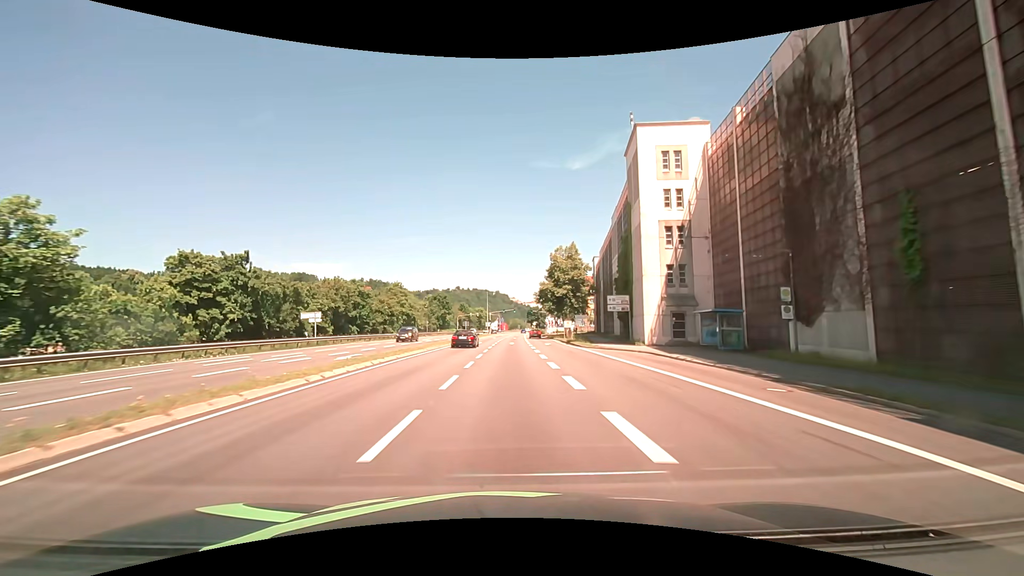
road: primary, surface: asphalt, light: Day
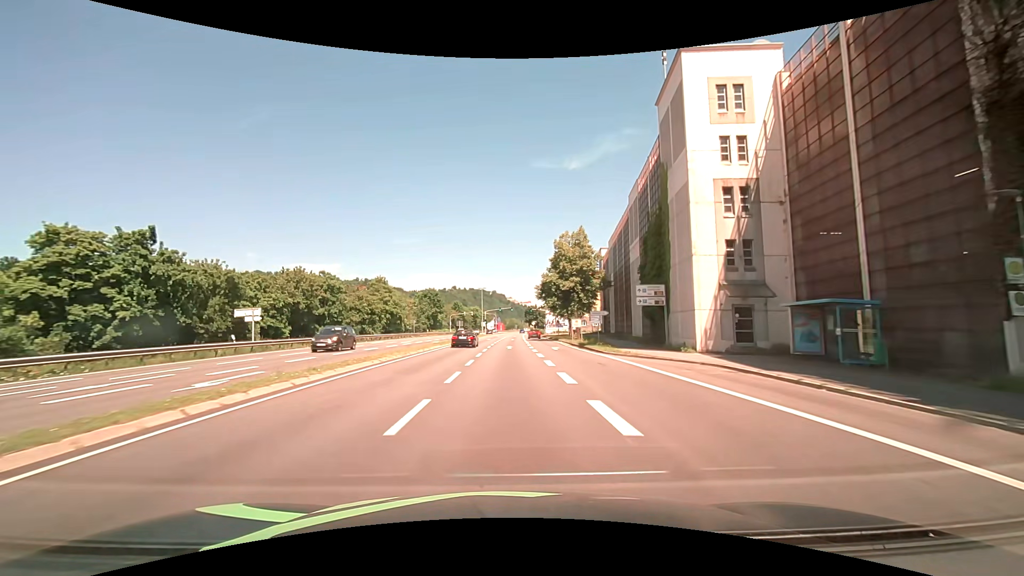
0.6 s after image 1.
(+0.1, +10.8) m; 0°
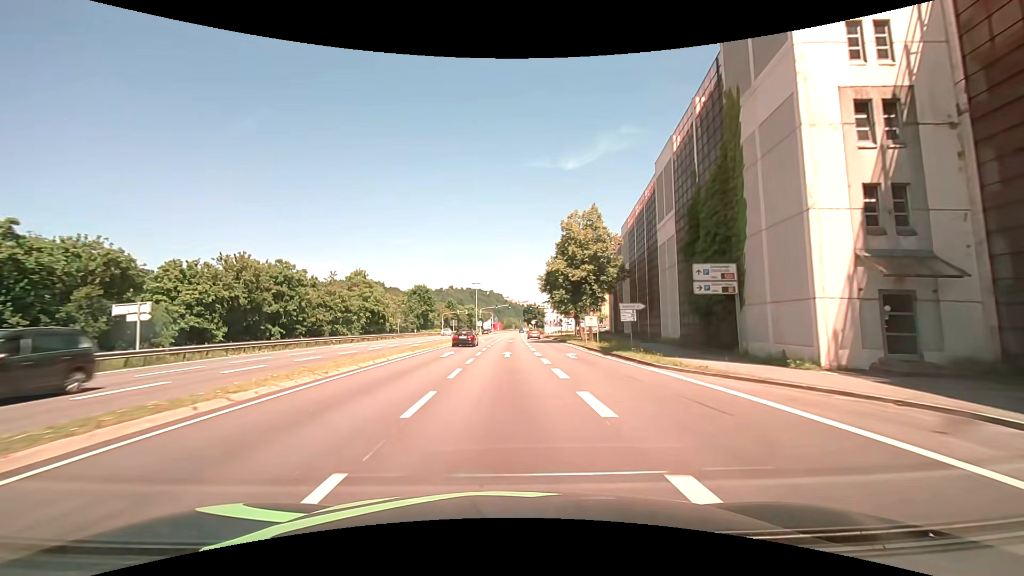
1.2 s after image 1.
(+0.1, +10.8) m; +1°
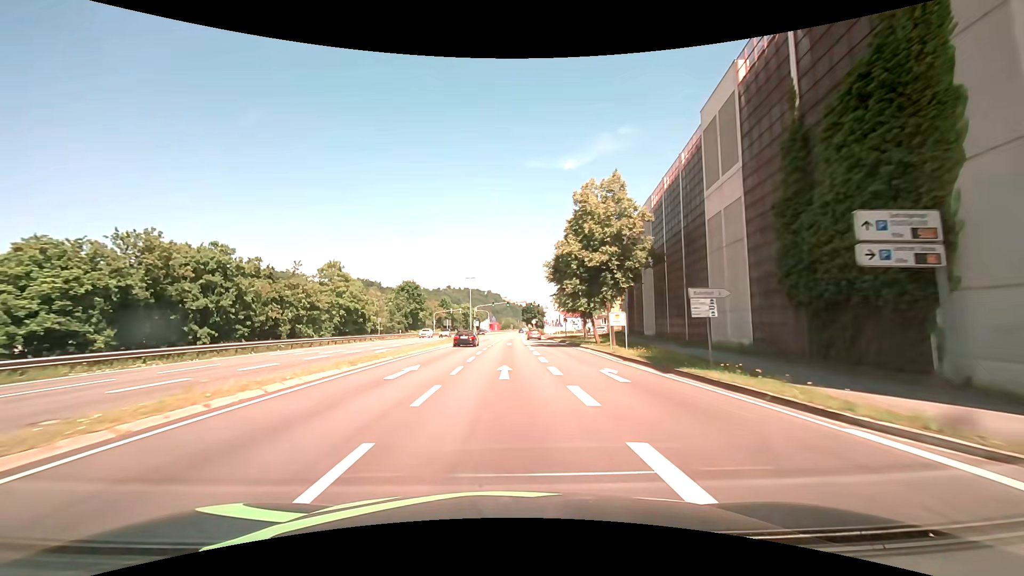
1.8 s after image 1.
(0.0, +10.8) m; 0°
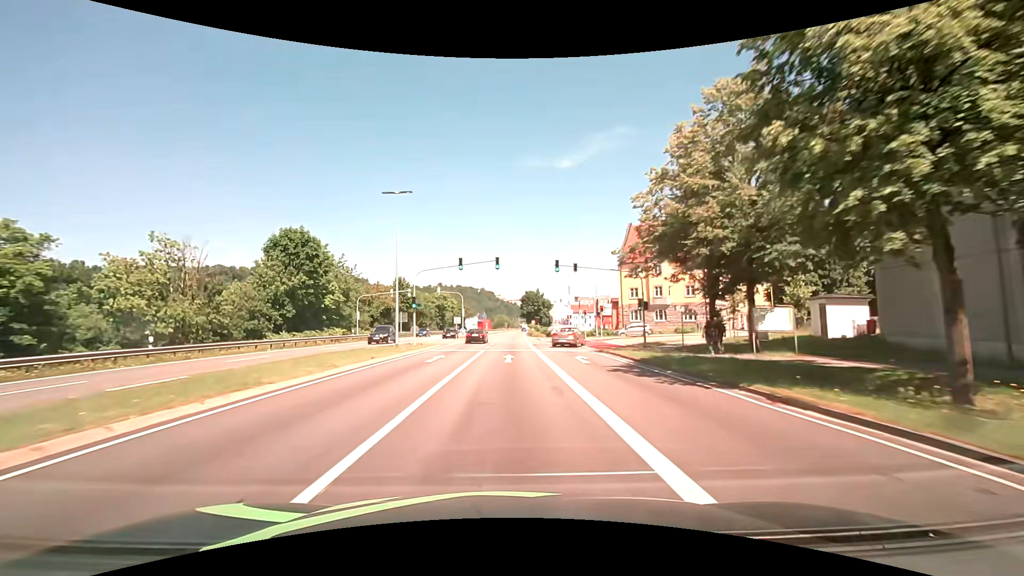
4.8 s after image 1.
(+0.7, +53.8) m; +1°
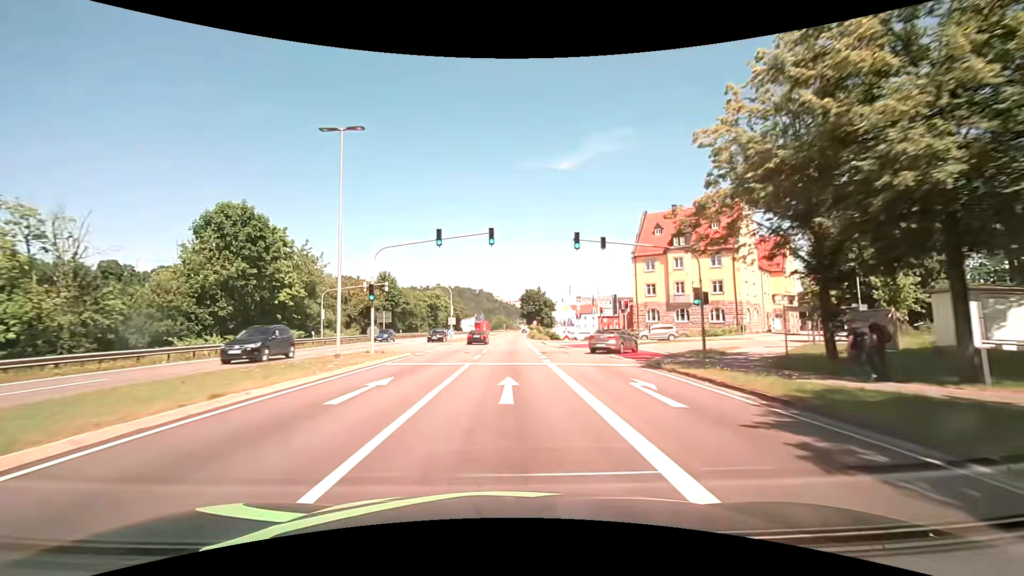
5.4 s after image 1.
(0.0, +10.8) m; 0°
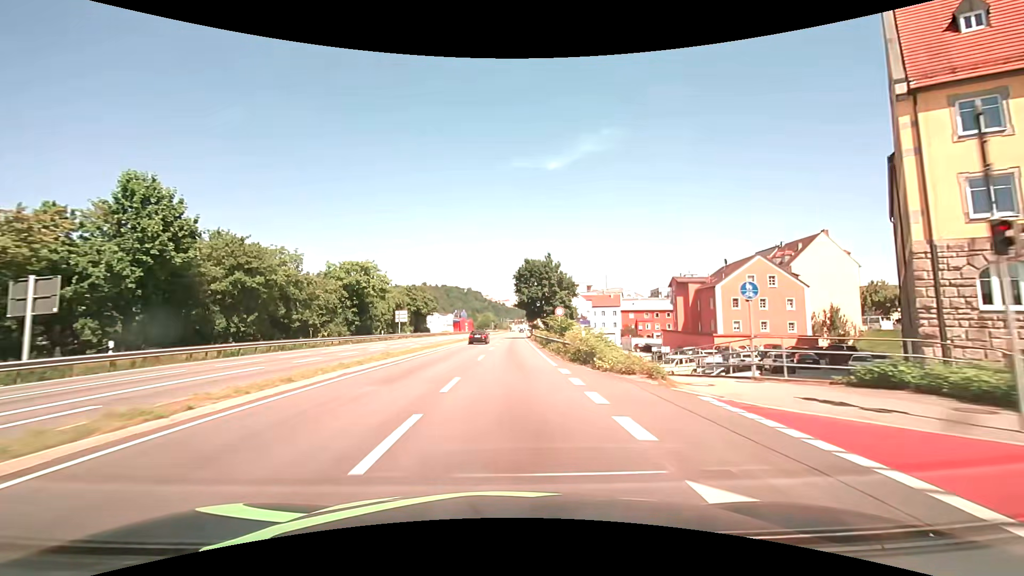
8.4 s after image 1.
(+0.5, +53.8) m; +1°
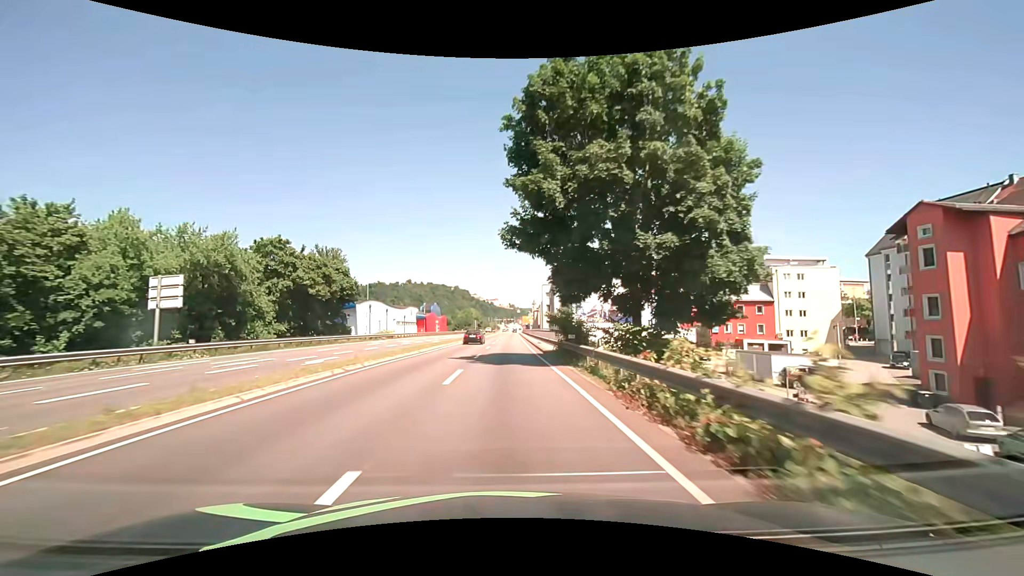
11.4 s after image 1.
(+0.6, +53.8) m; +1°
(0, +10) (0, +20) (0, +30) (0, +40) (0, +50) (0, +60) (0, +70) (0, +80) (+1, +90) (+1, +100) m
